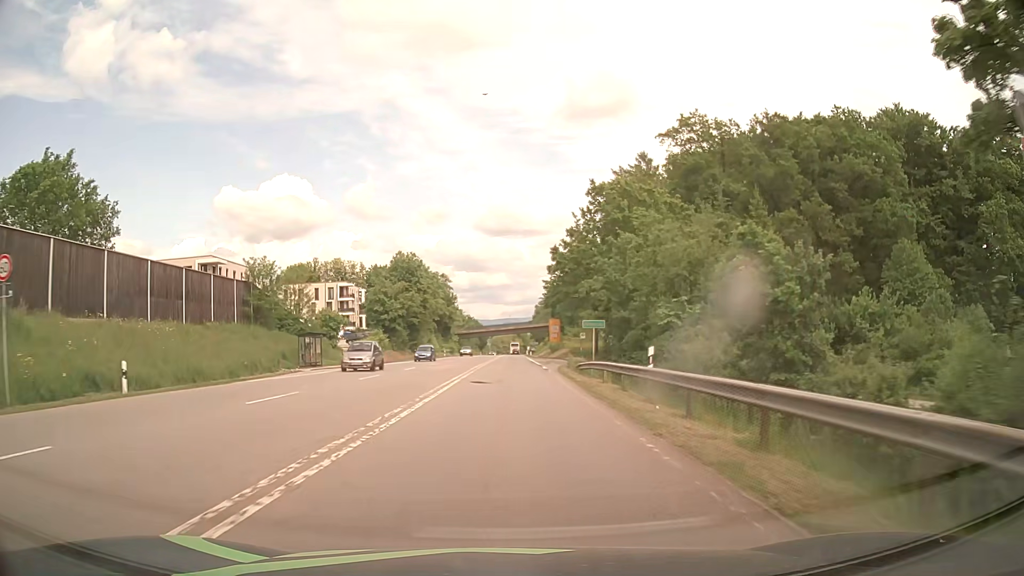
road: secondary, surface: asphalt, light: Day
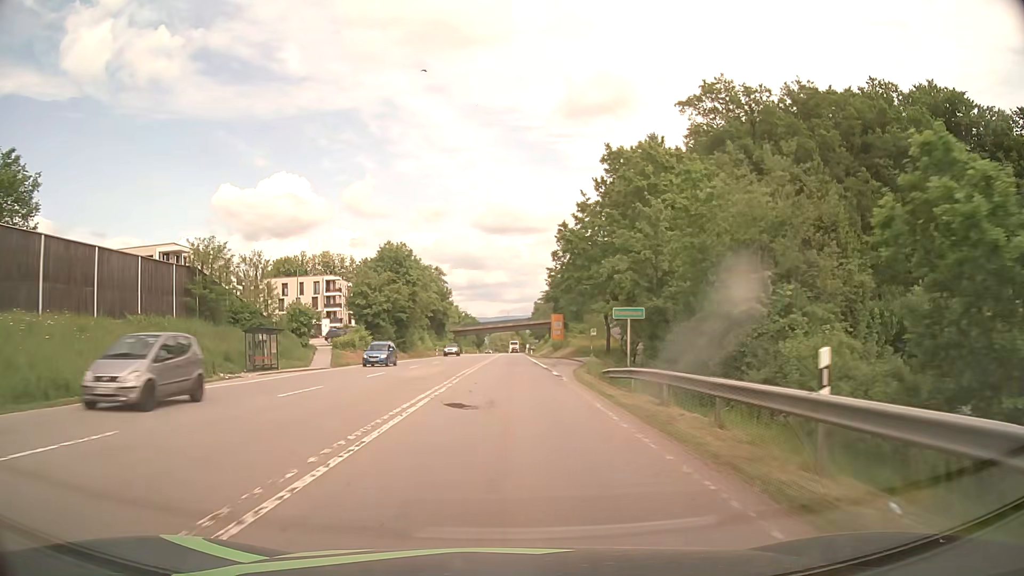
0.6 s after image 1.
(0.0, +9.7) m; 0°
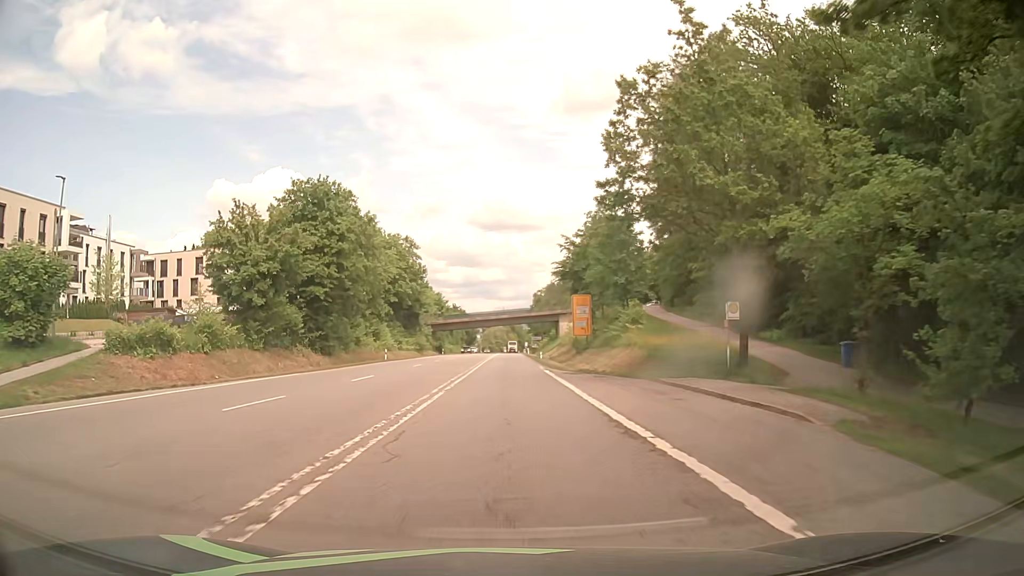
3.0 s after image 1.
(+0.1, +37.8) m; 0°
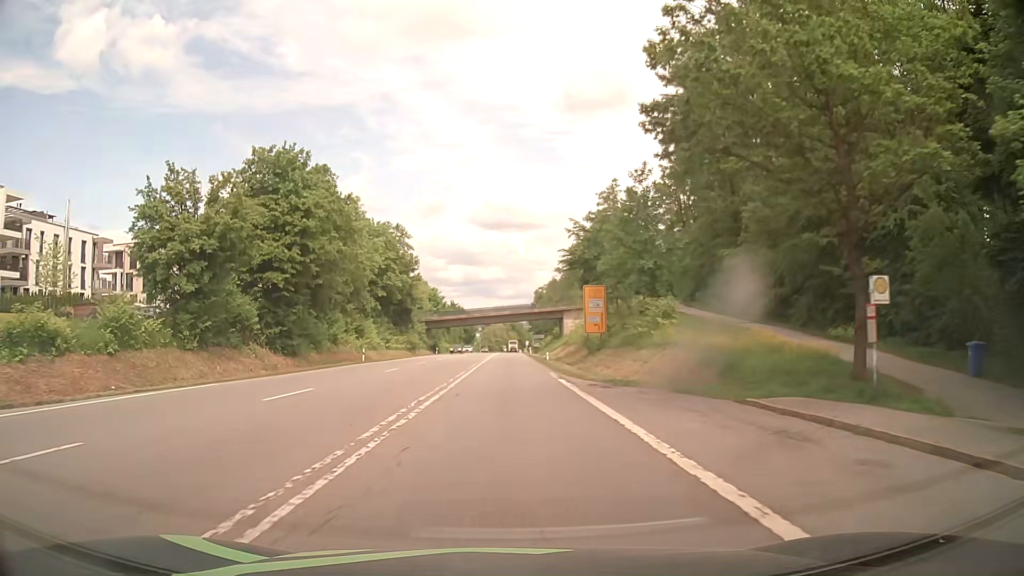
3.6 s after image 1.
(0.0, +9.3) m; 0°
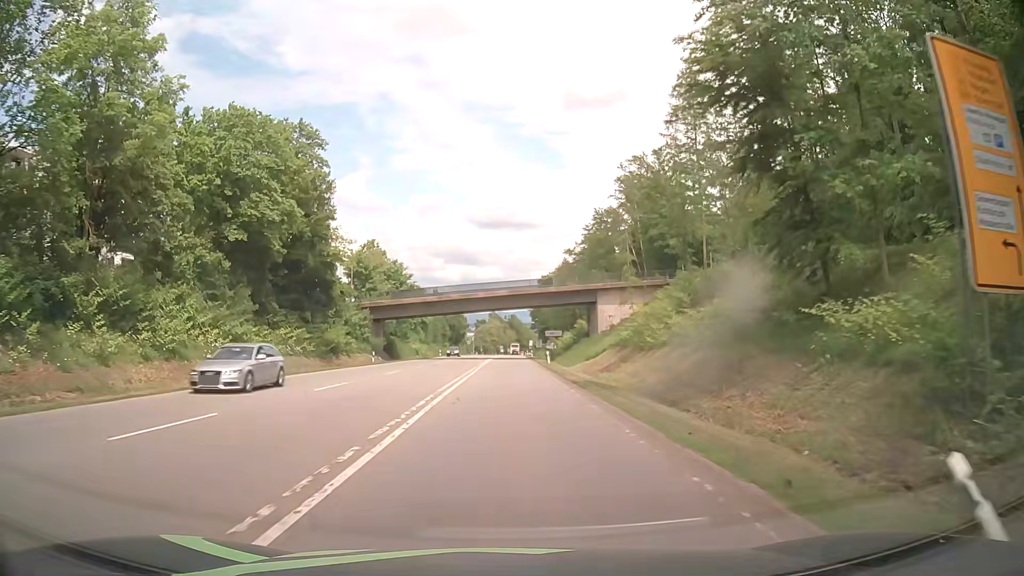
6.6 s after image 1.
(0.0, +46.2) m; 0°
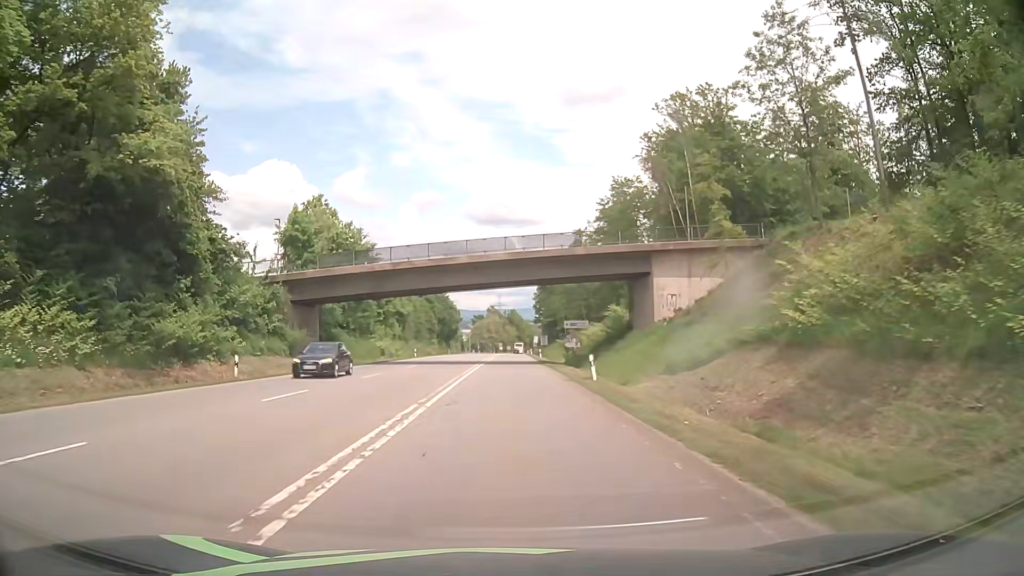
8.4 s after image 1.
(+0.1, +27.6) m; 0°
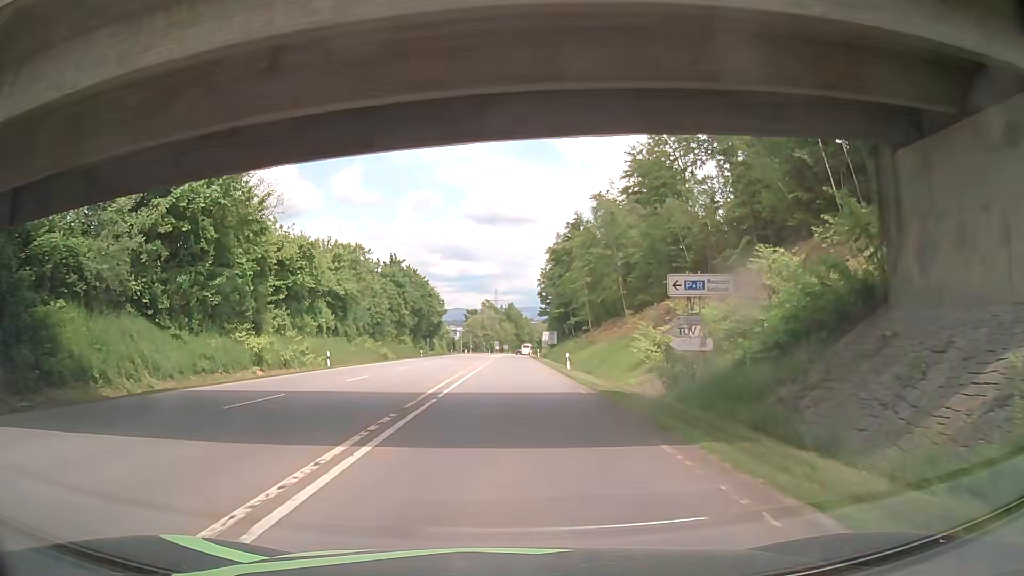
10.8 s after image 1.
(0.0, +36.7) m; 0°
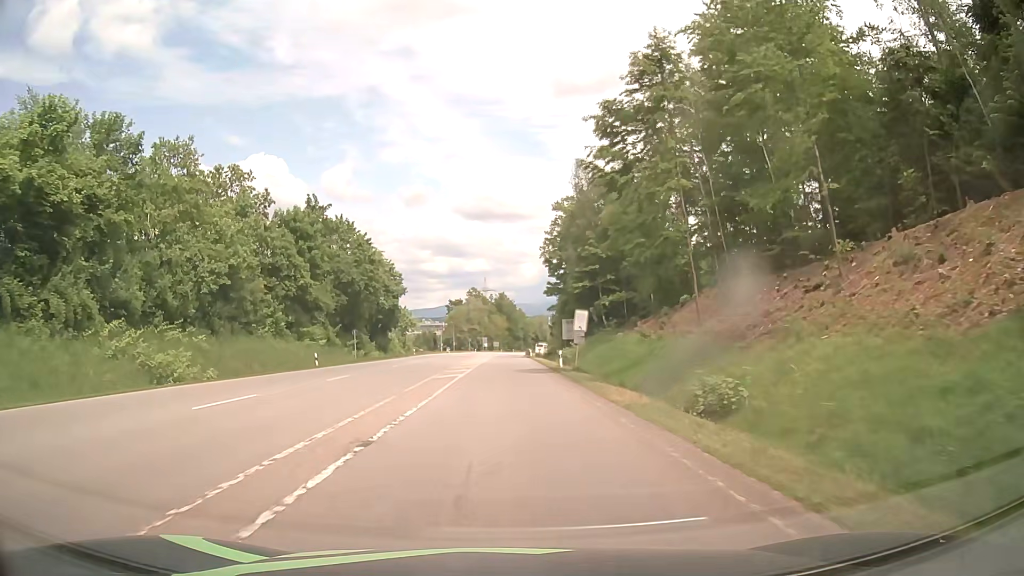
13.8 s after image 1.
(+0.1, +45.9) m; +1°
(0, +10) (0, +20) (0, +30) (0, +40) (0, +50) (0, +60) (0, +70) (0, +80) (0, +90) (0, +100) m
